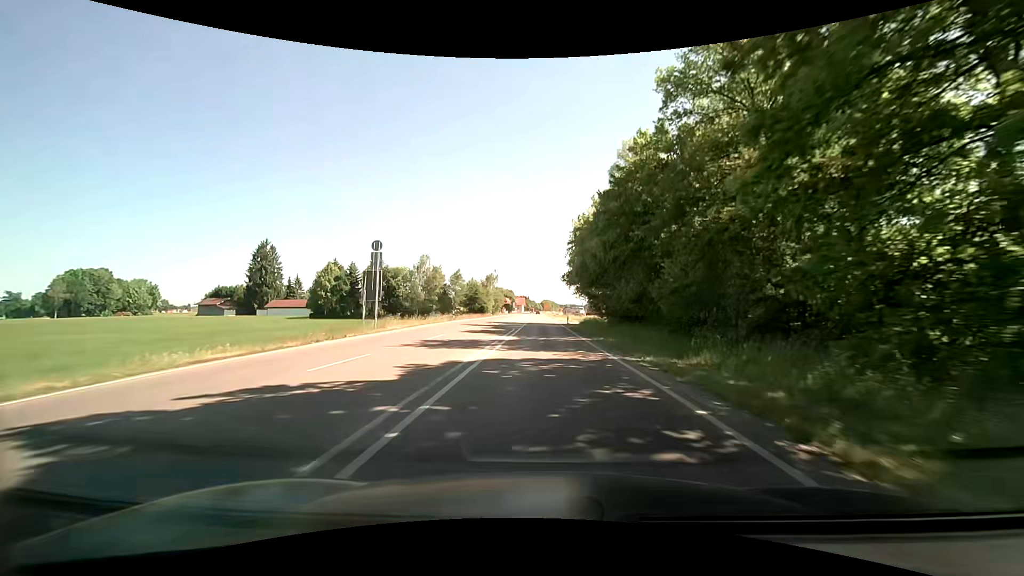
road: primary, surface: asphalt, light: Day
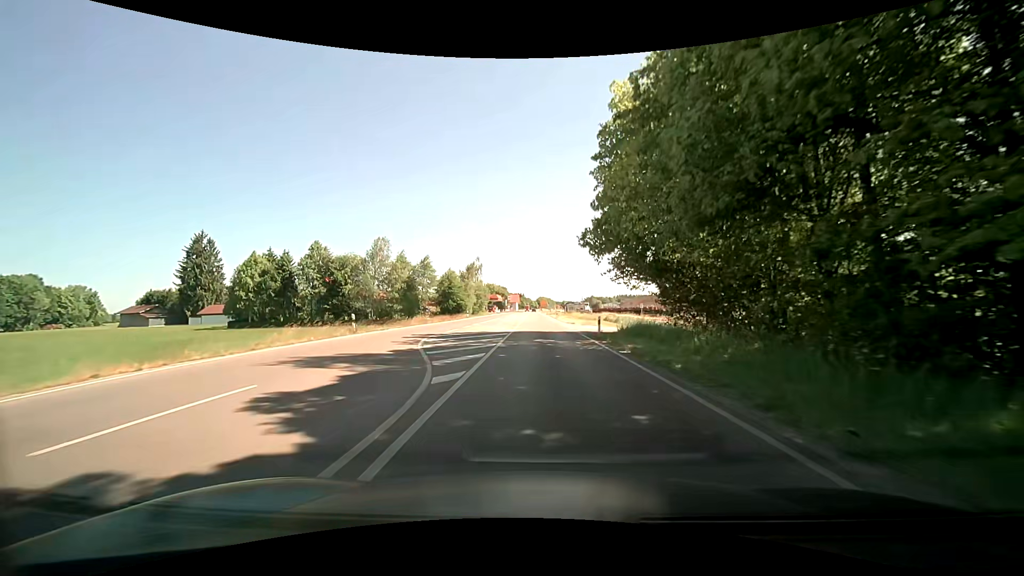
(+0.4, +30.1) m; +1°
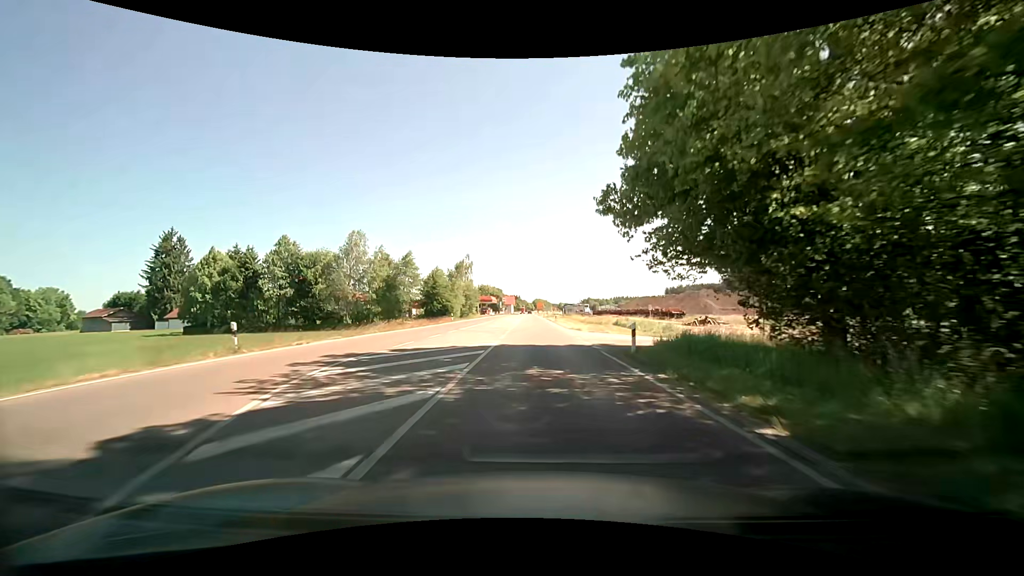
(0.0, +10.0) m; -1°
(0, +10) (0, +20) (0, +30) (0, +40) (0, +50) (0, +60) (+1, +70) (+1, +80) (+1, +90) (+1, +100) m
